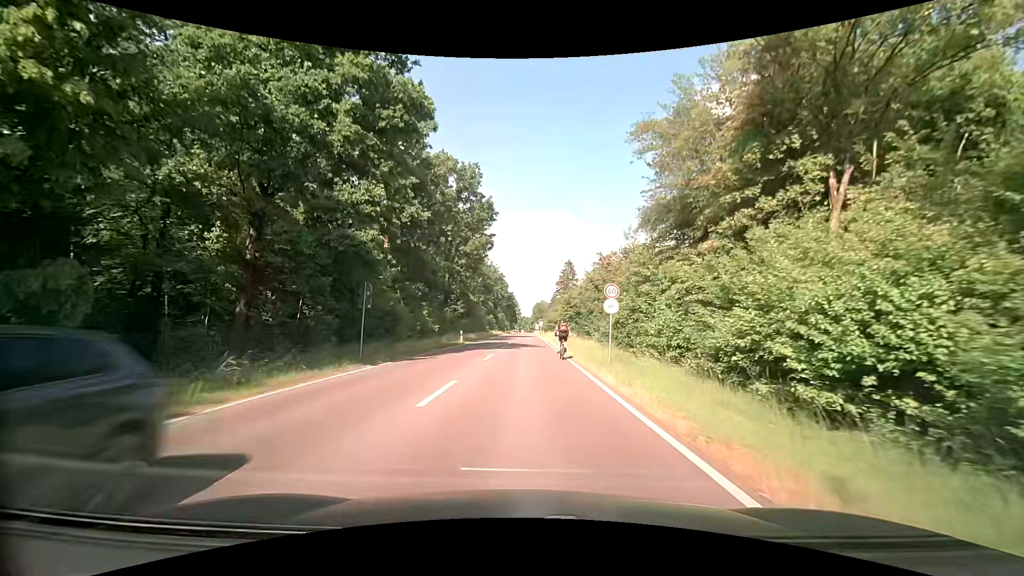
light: Day
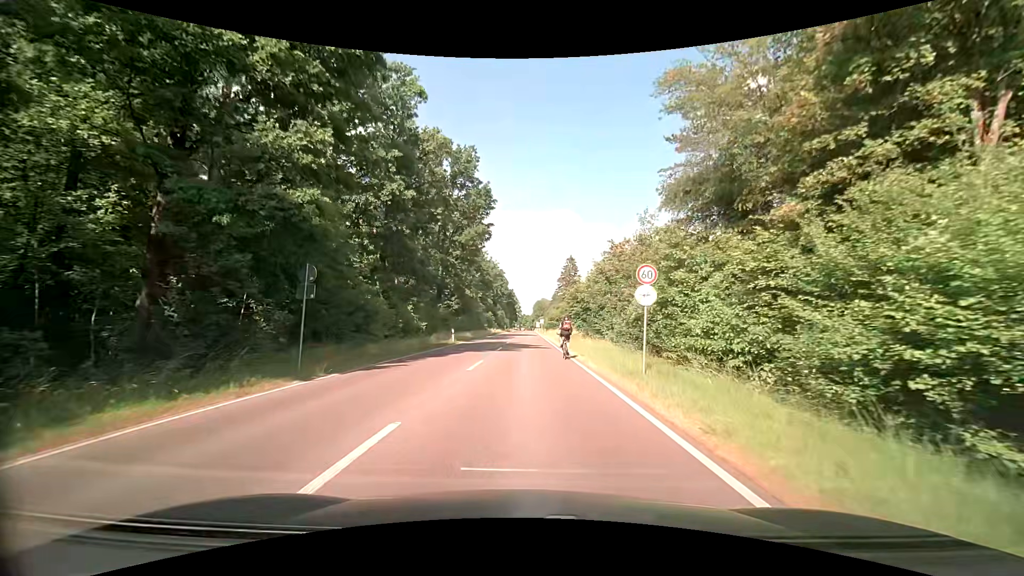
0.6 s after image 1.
(0.0, +5.7) m; 0°
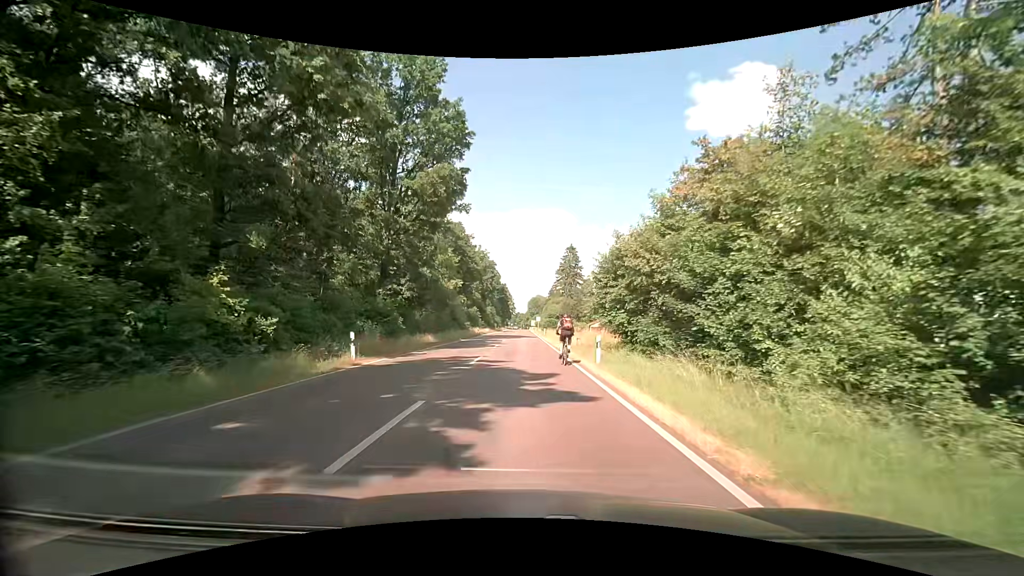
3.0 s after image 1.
(+0.3, +22.1) m; +1°
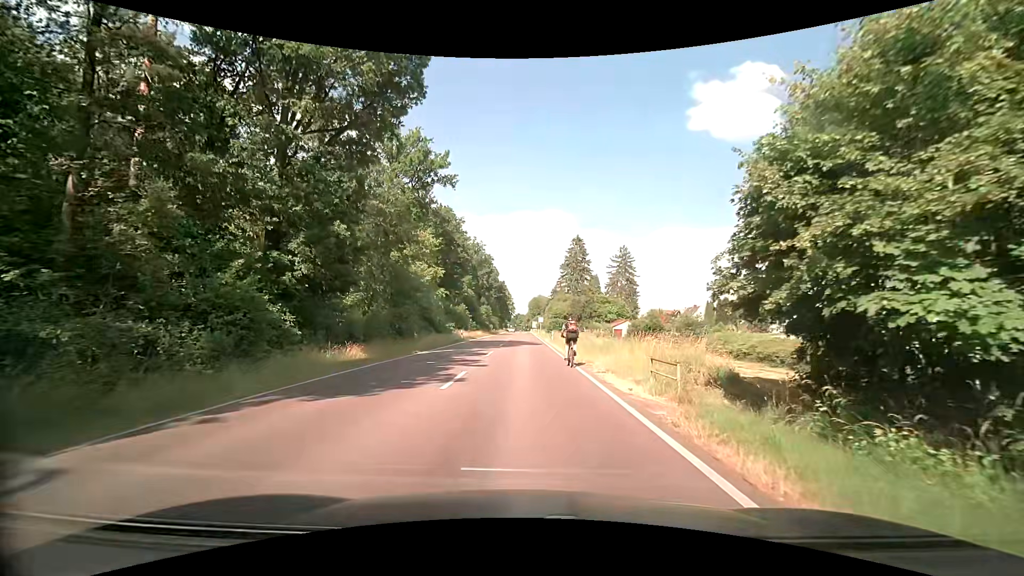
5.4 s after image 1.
(-0.2, +18.0) m; -2°
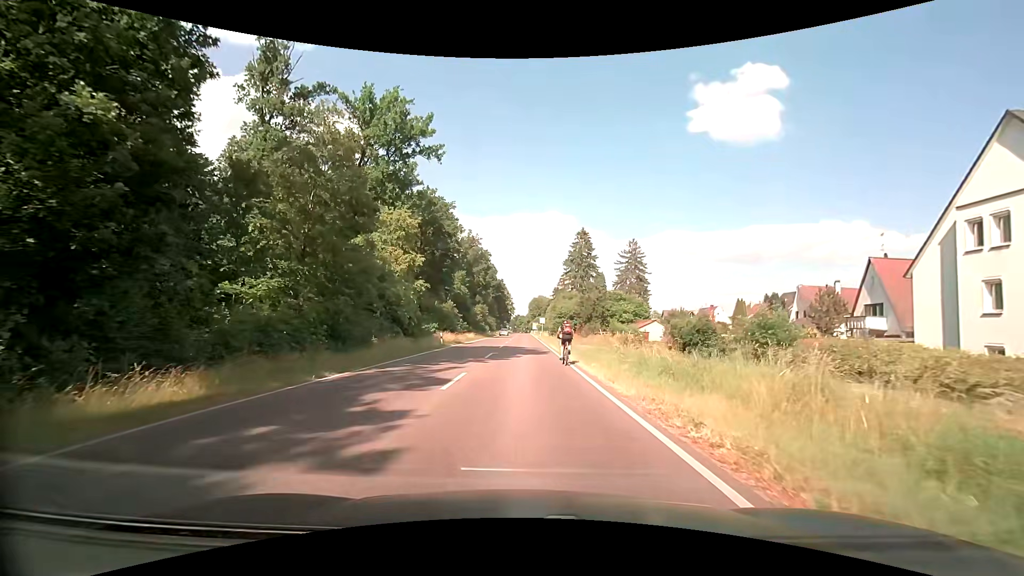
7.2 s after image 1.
(+0.3, +12.0) m; +1°
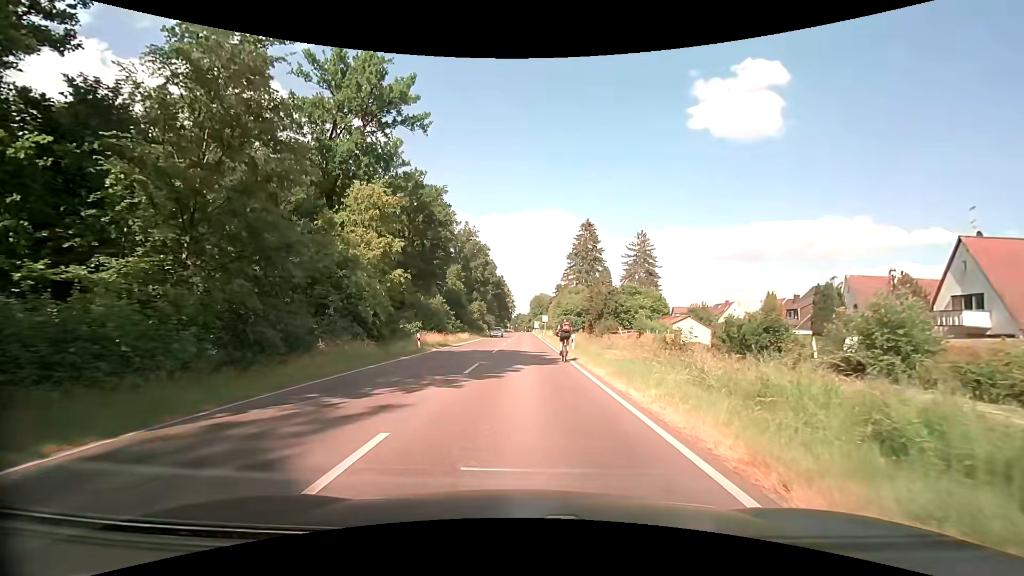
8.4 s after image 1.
(+0.1, +8.5) m; 0°
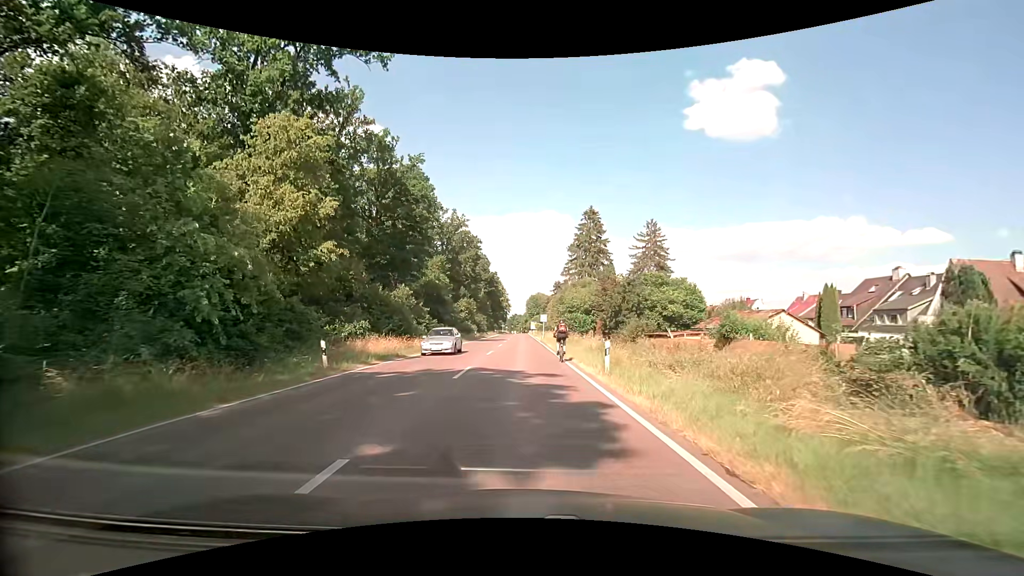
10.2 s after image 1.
(+0.1, +13.3) m; 0°
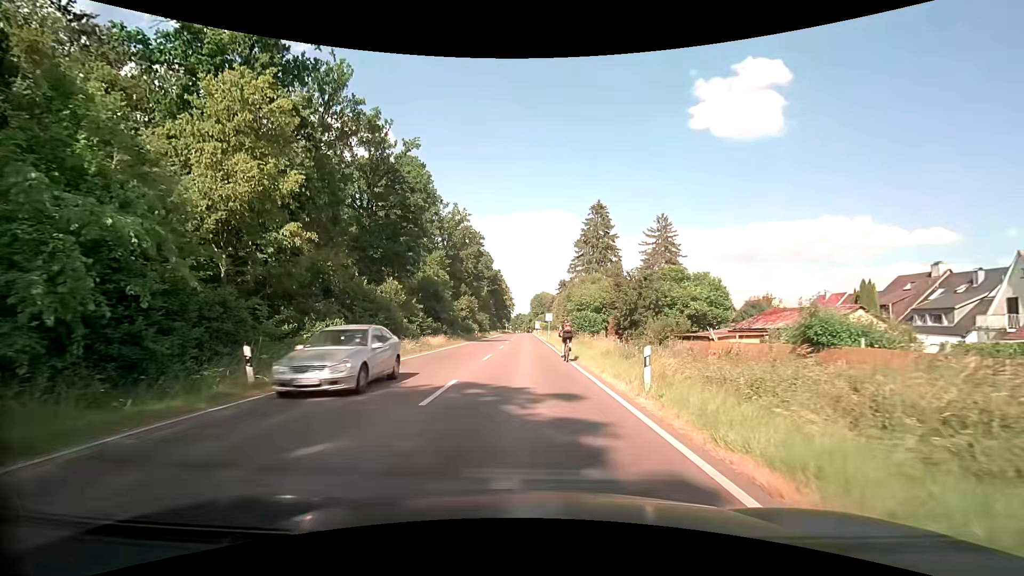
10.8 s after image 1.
(0.0, +4.6) m; 0°
(0, +10) (0, +20) (0, +30) (0, +40) (0, +50) (0, +60) (0, +70) (0, +80) (0, +90) (0, +100) m
